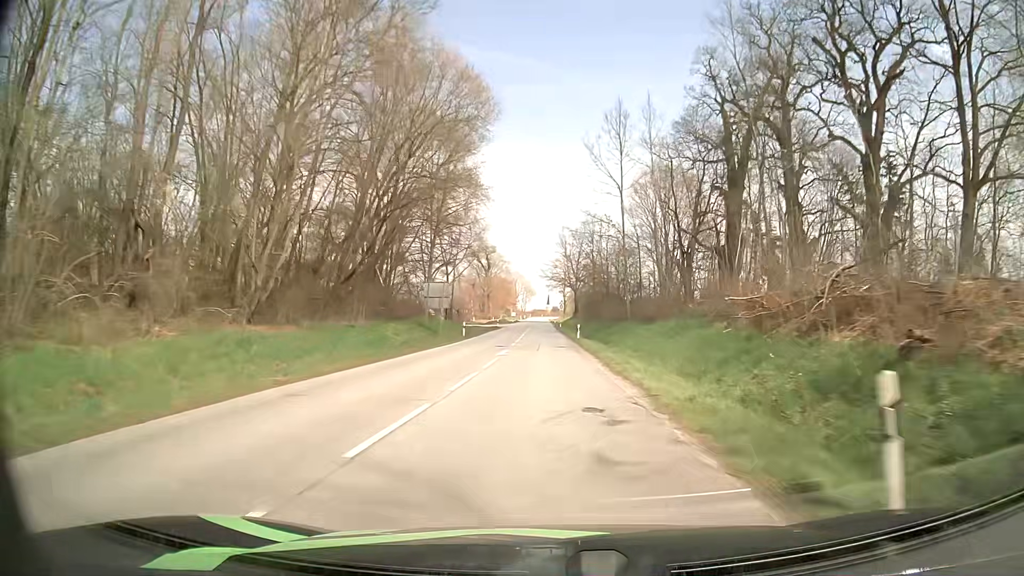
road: secondary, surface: asphalt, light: Day
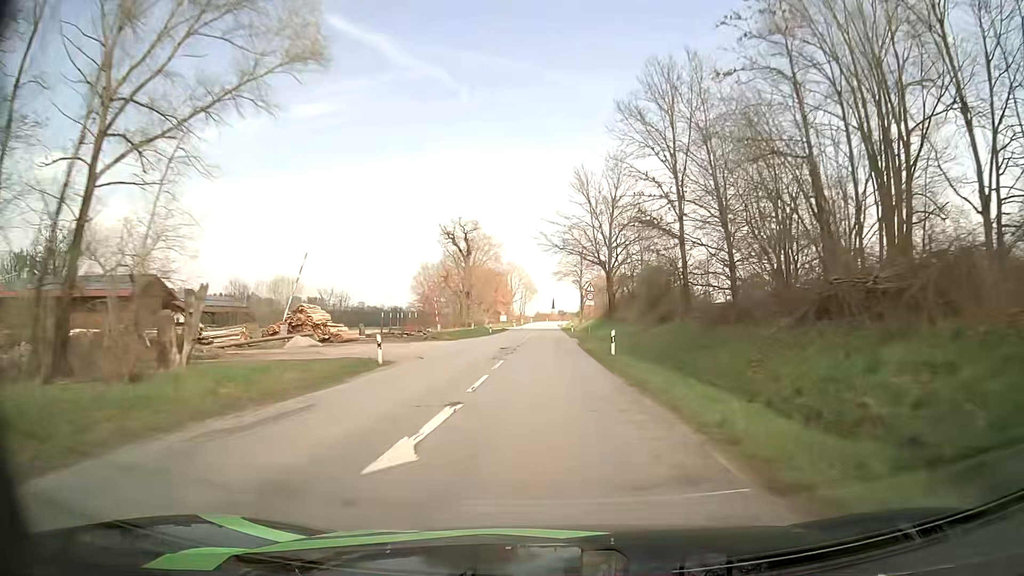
(-0.6, +61.8) m; 0°
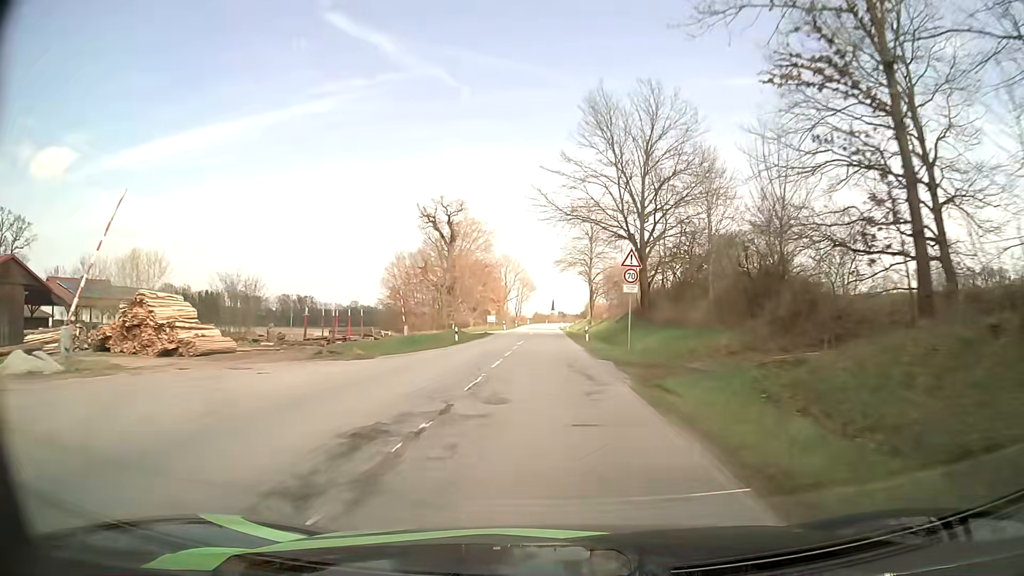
(-0.2, +24.5) m; 0°
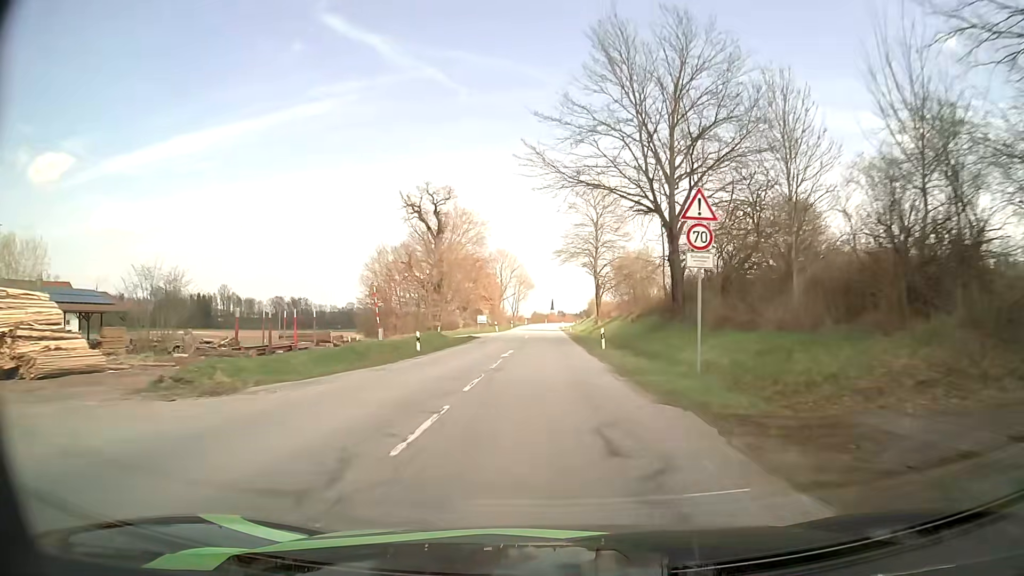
(0.0, +12.1) m; 0°
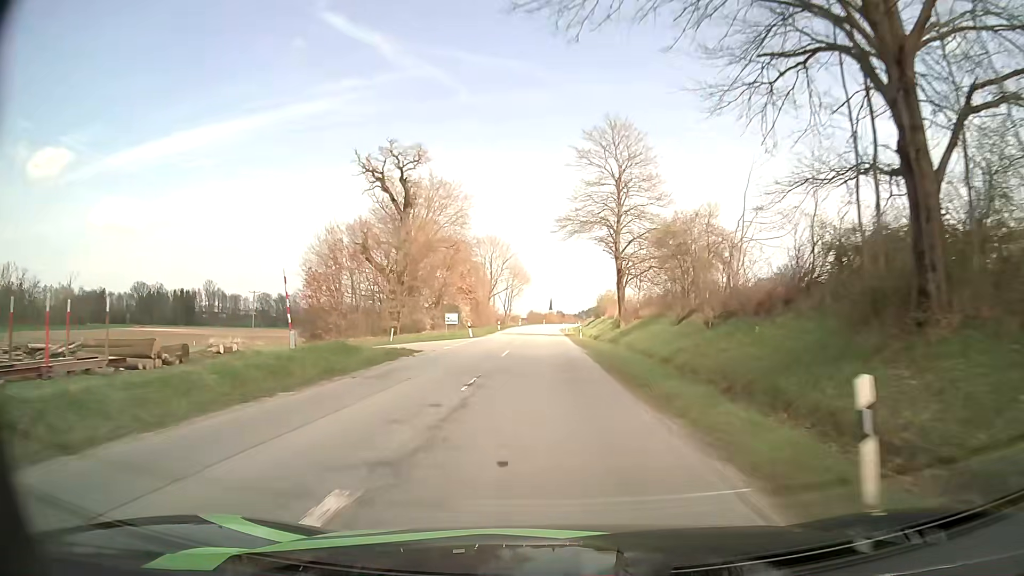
(0.0, +24.2) m; 0°
